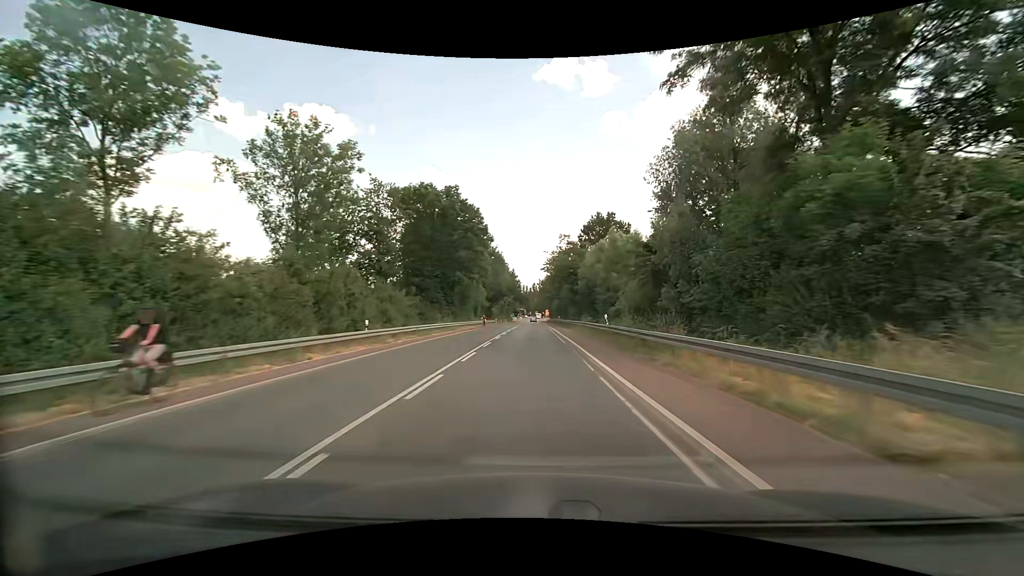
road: secondary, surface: asphalt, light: Day
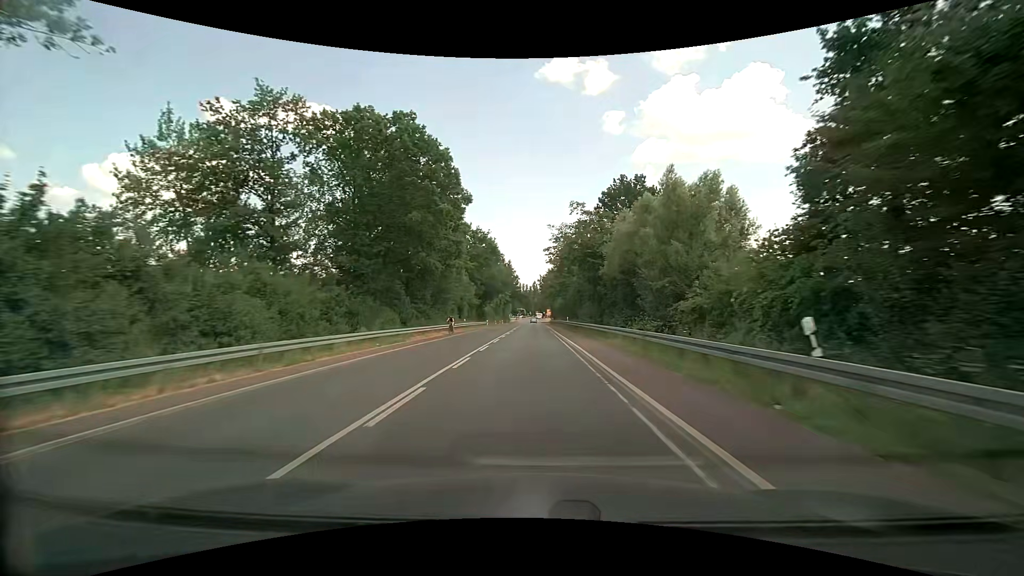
(+0.1, +20.4) m; 0°
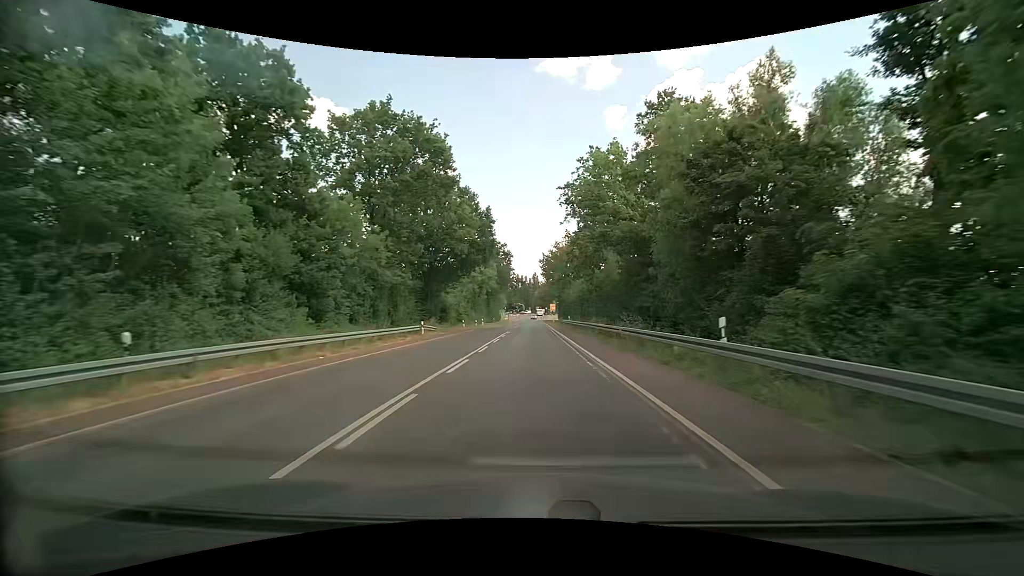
(-0.2, +51.0) m; 0°
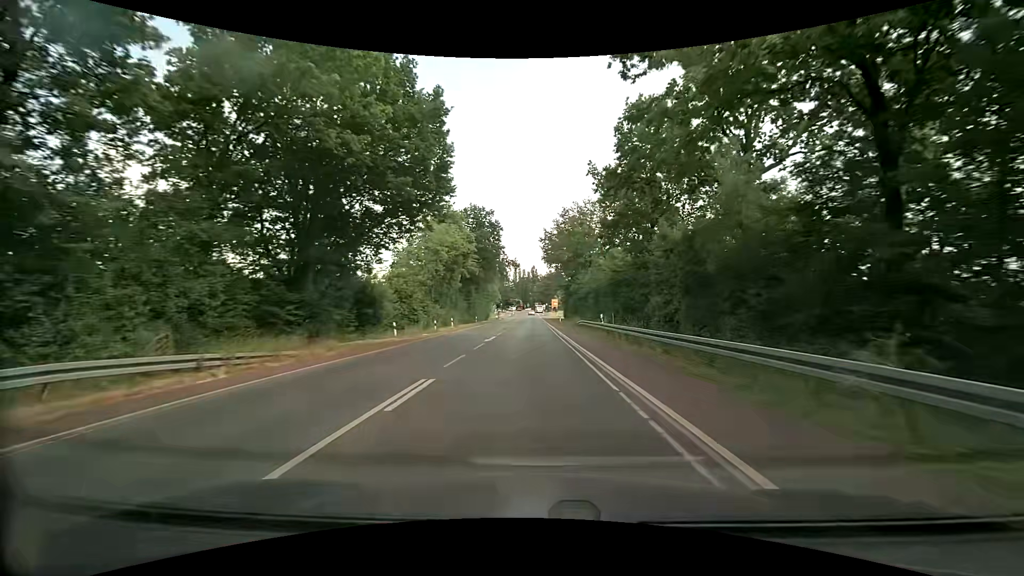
(0.0, +29.6) m; 0°
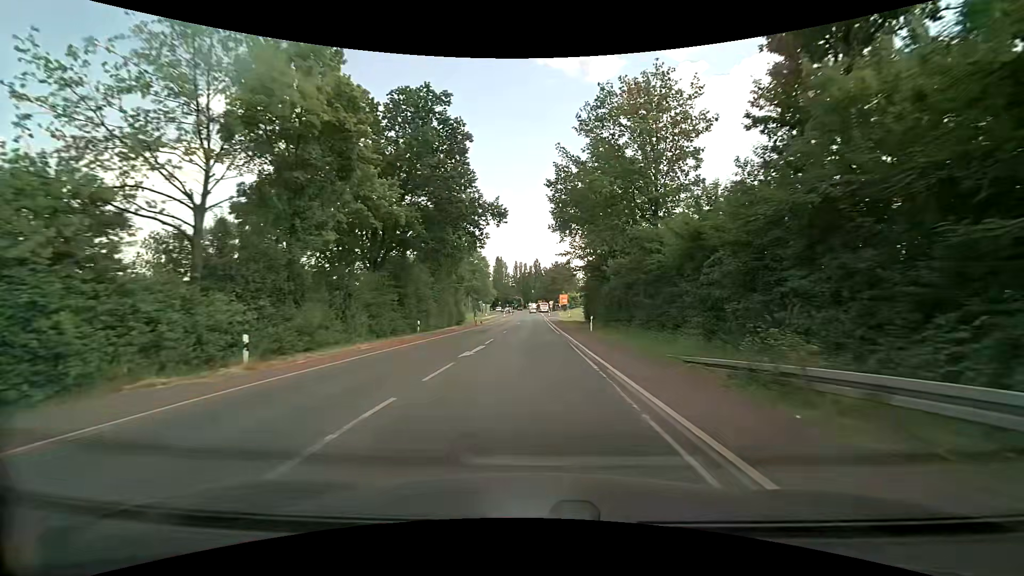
(0.0, +37.8) m; 0°
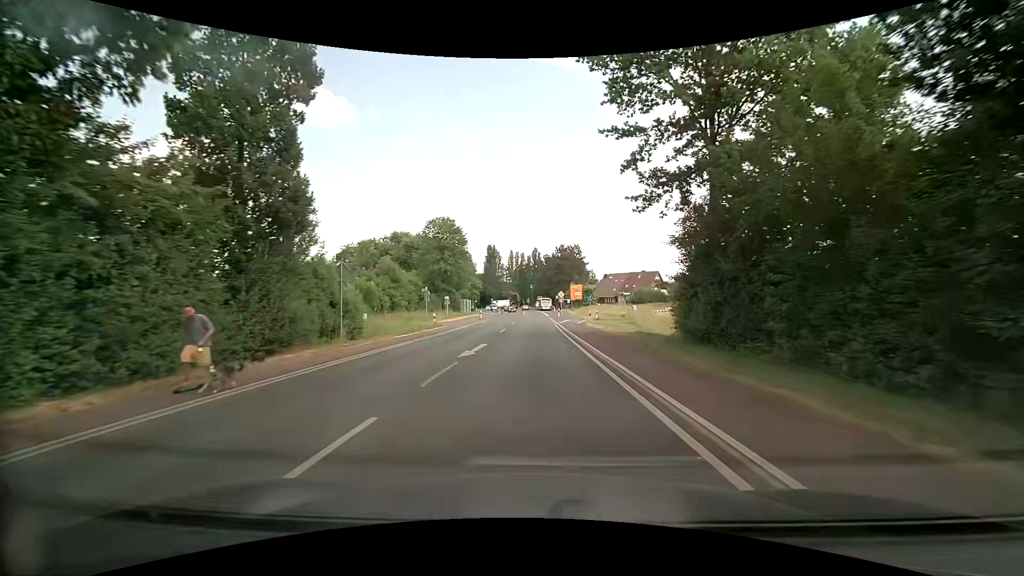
(-0.6, +43.1) m; -1°
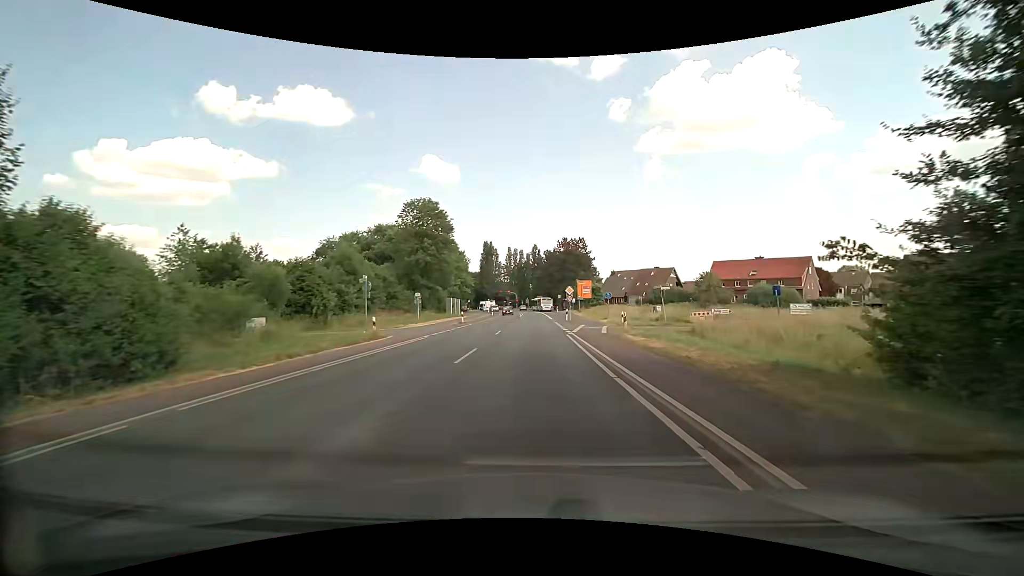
(+0.1, +15.3) m; 0°
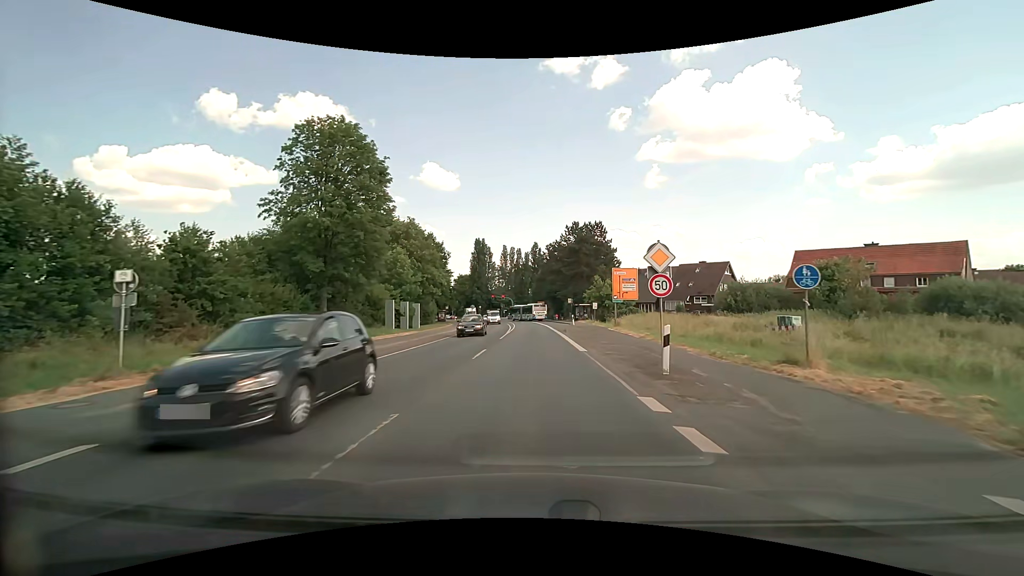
(0.0, +33.4) m; 0°
(0, +10) (0, +20) (0, +30) (0, +40) (0, +50) (-1, +60) (-1, +70) (-2, +80) (-3, +90) (-4, +100) m
